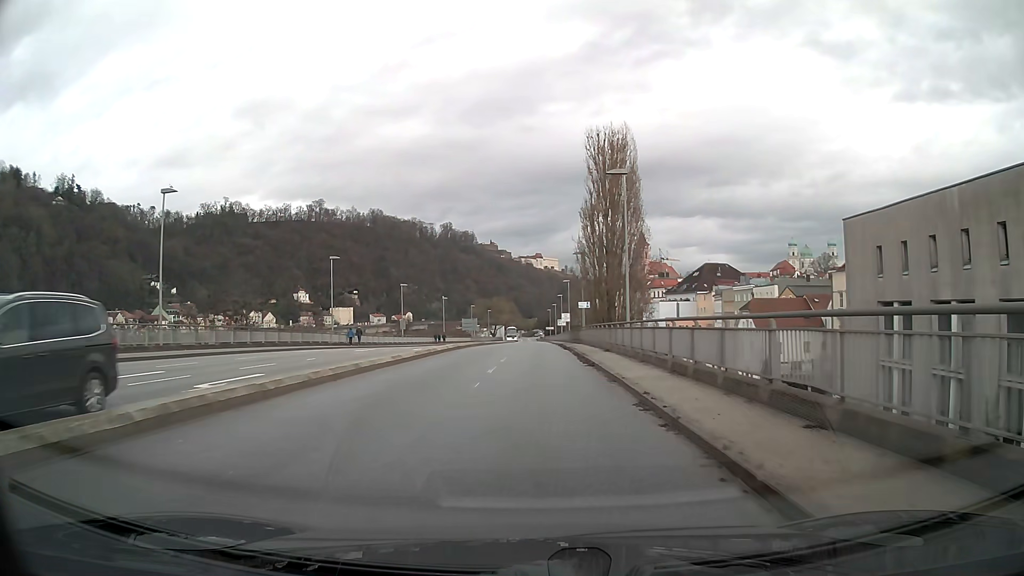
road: residential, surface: asphalt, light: Day
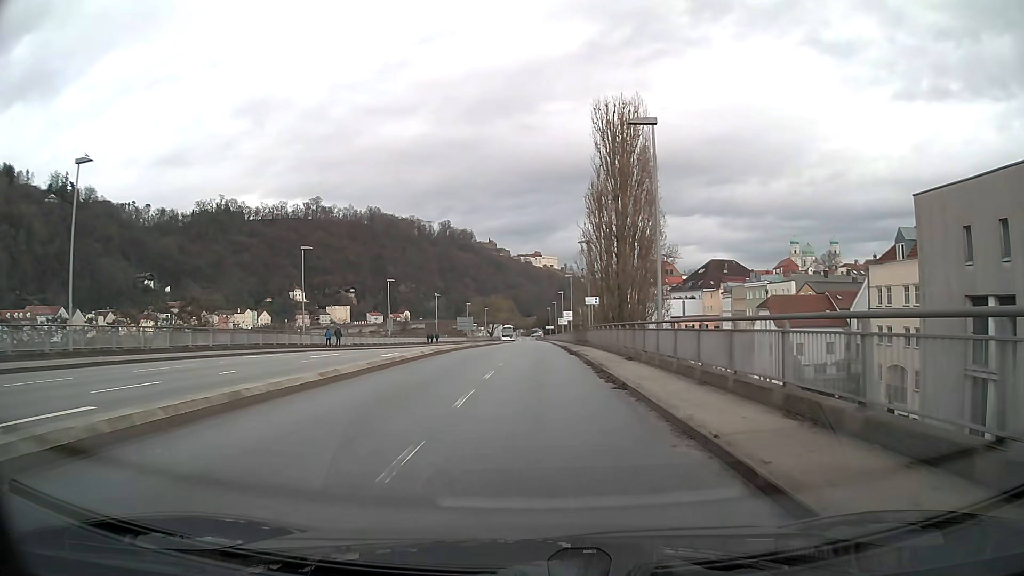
(0.0, +7.5) m; 0°
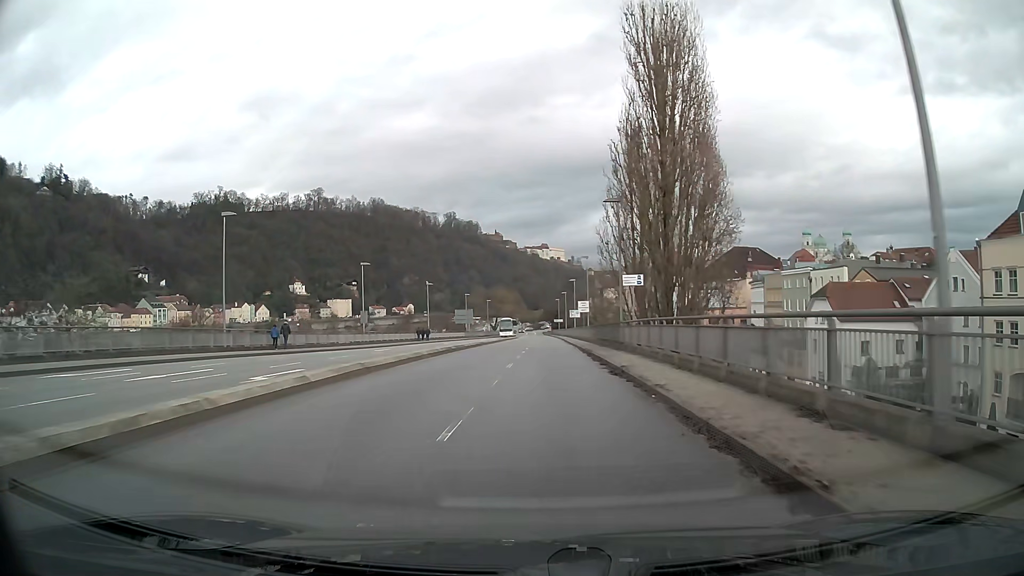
(-0.1, +15.2) m; -1°
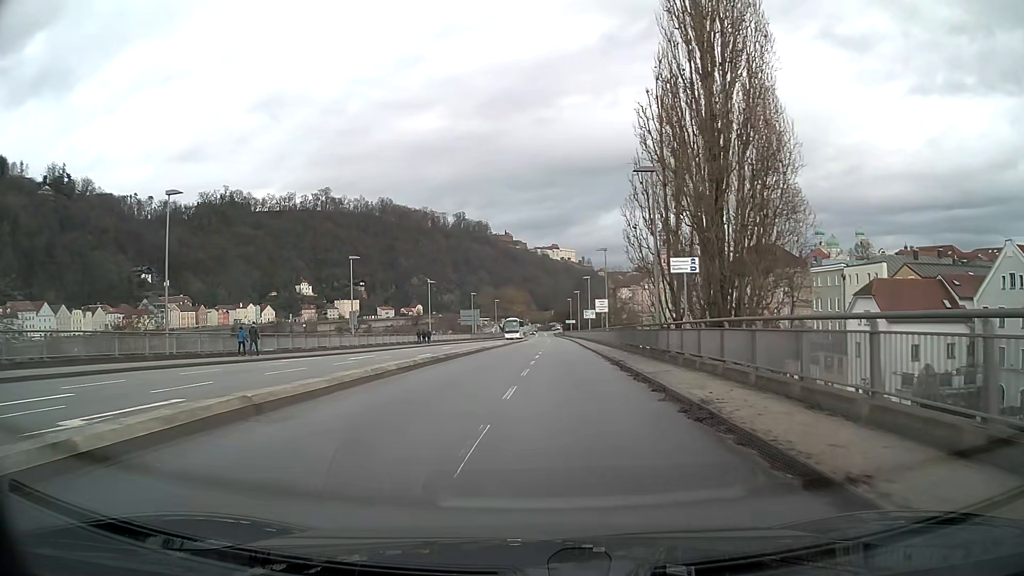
(-0.1, +7.6) m; -1°
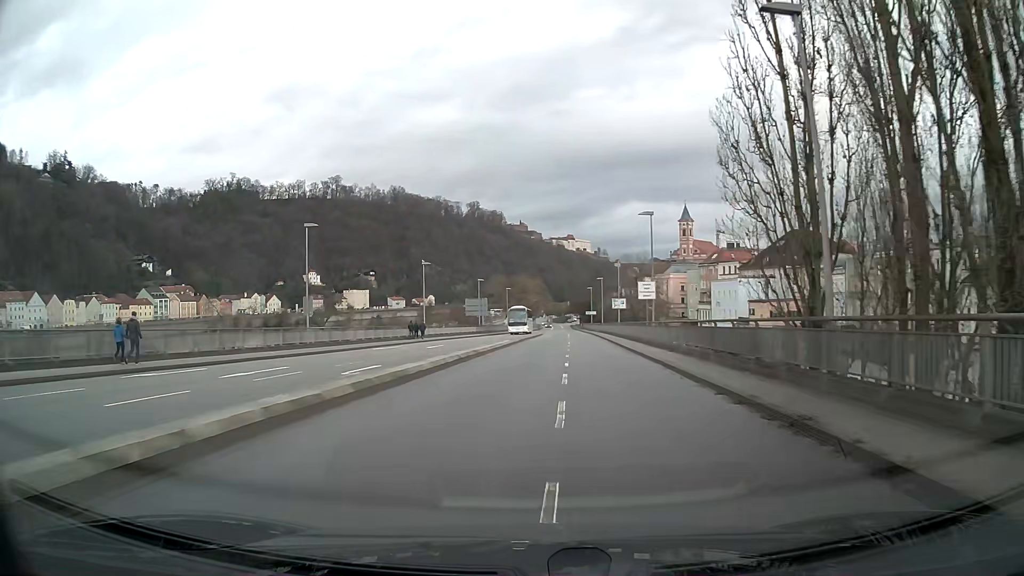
(-0.1, +15.3) m; -1°
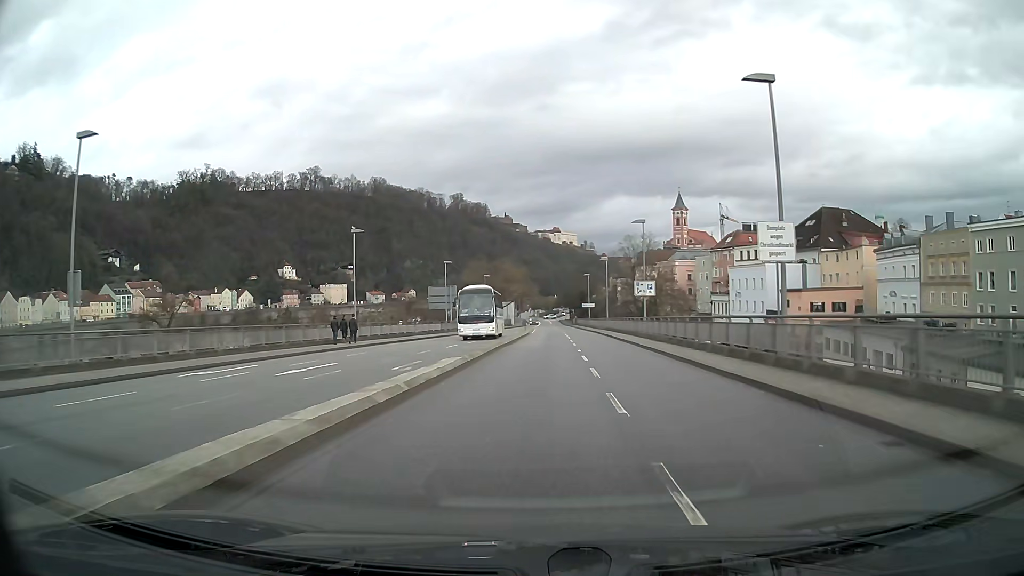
(+0.2, +23.1) m; +1°
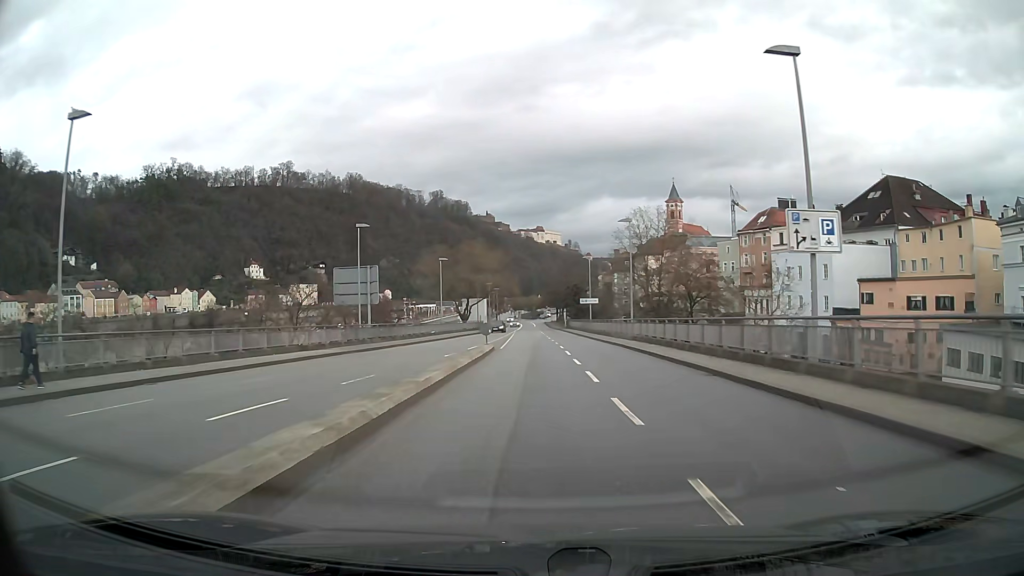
(+0.5, +30.7) m; +1°
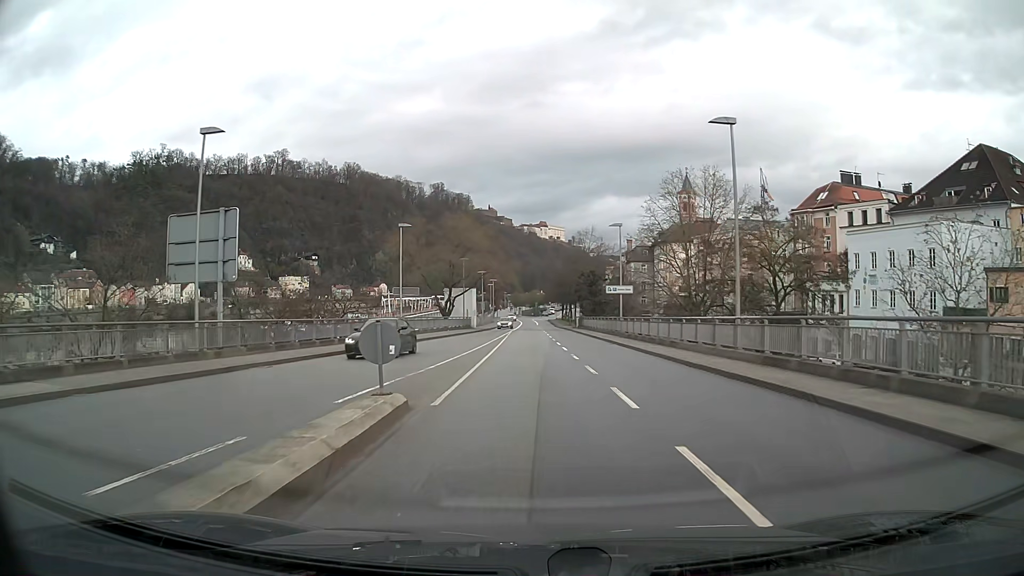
(0.0, +22.8) m; 0°
(0, +10) (0, +20) (0, +30) (0, +40) (0, +50) (0, +60) (0, +70) (0, +80) (-1, +90) (-1, +100) m
